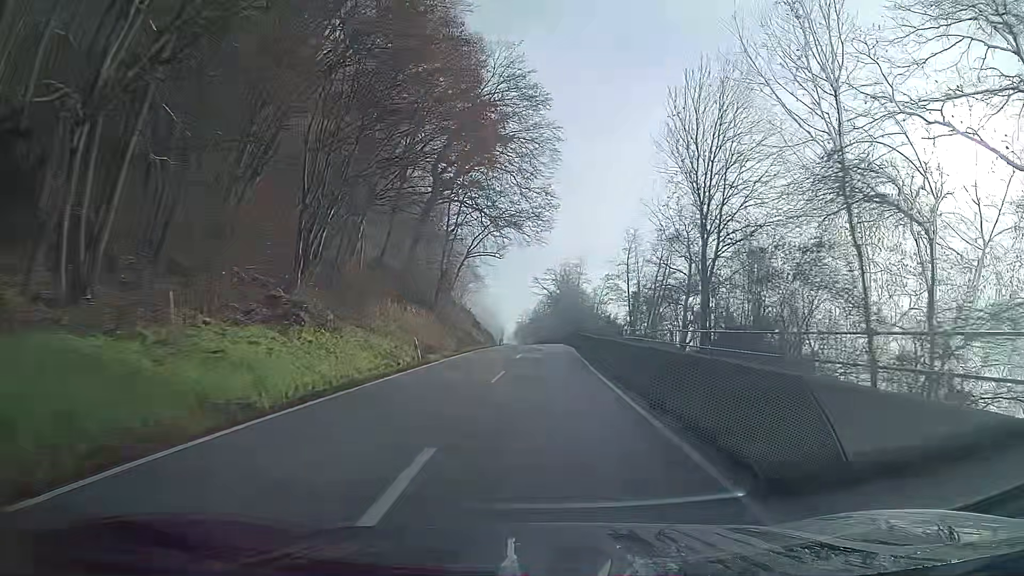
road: secondary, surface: asphalt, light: Day
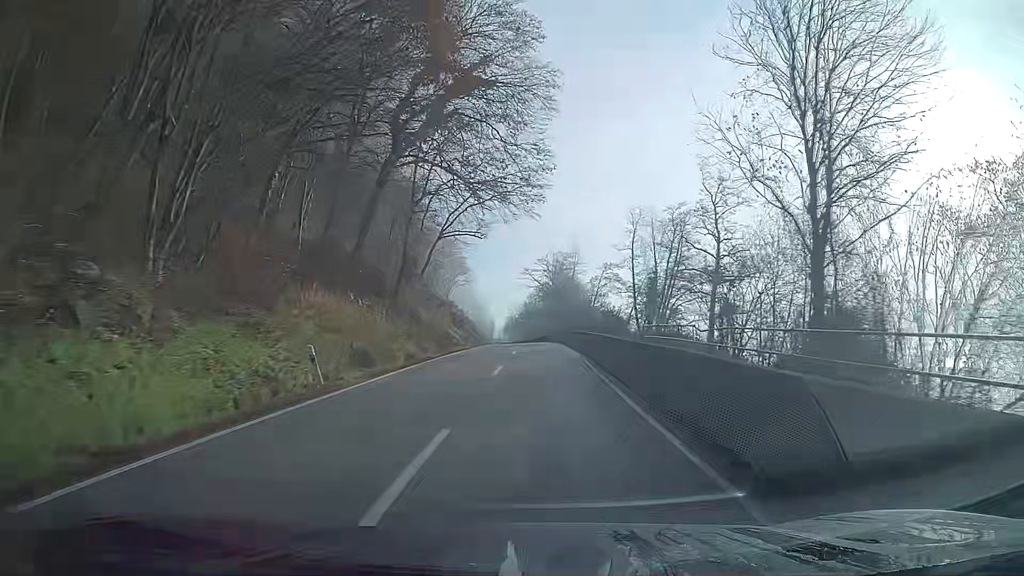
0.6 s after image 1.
(0.0, +11.0) m; +1°
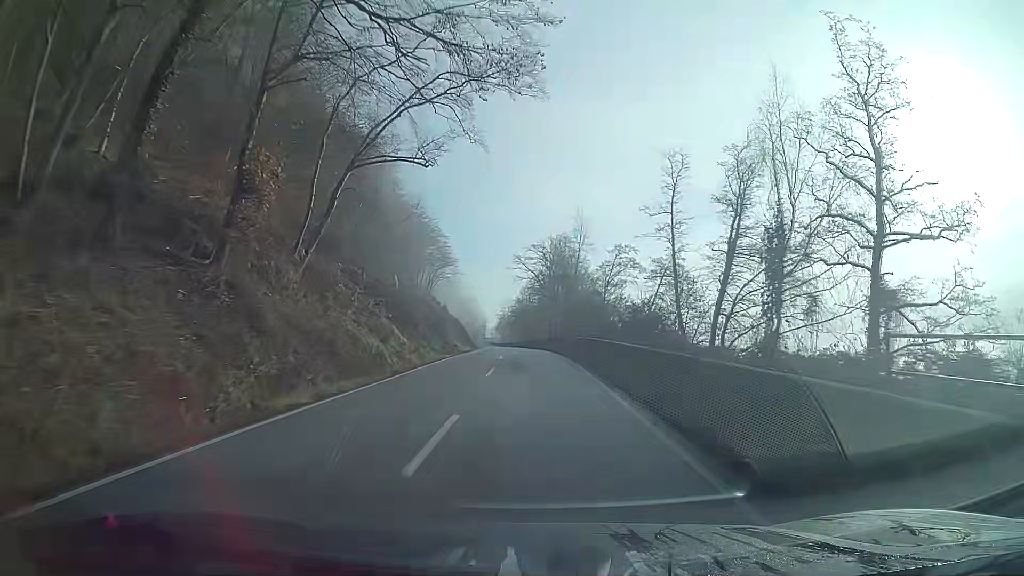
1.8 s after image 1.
(+0.1, +22.1) m; 0°
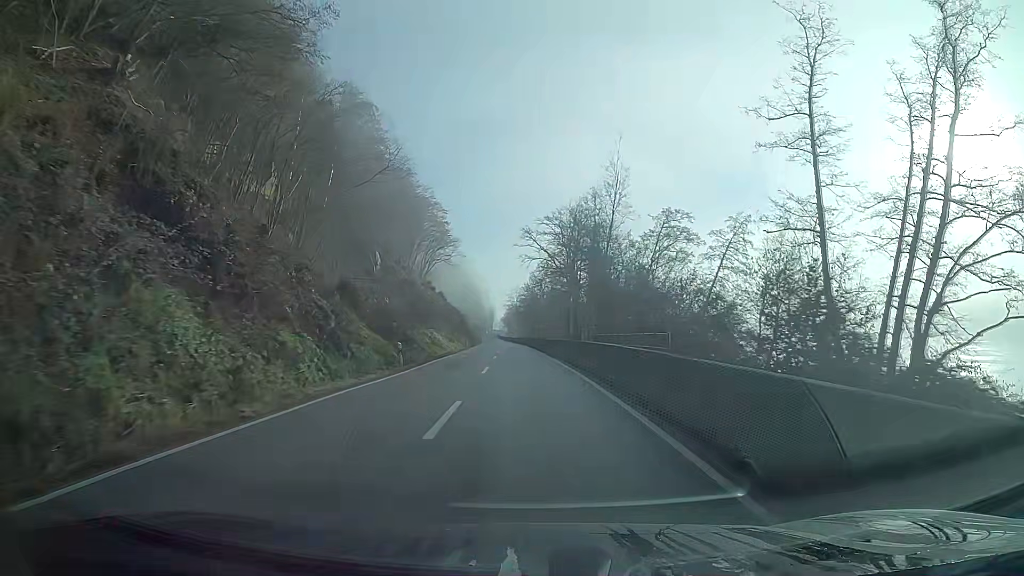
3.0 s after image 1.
(0.0, +22.3) m; 0°
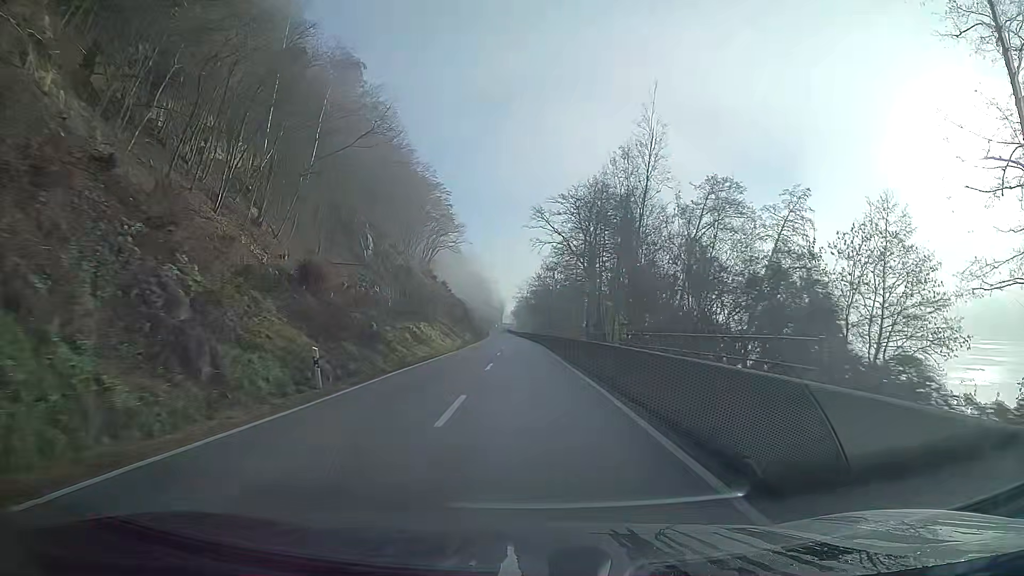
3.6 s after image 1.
(-0.2, +11.3) m; -2°
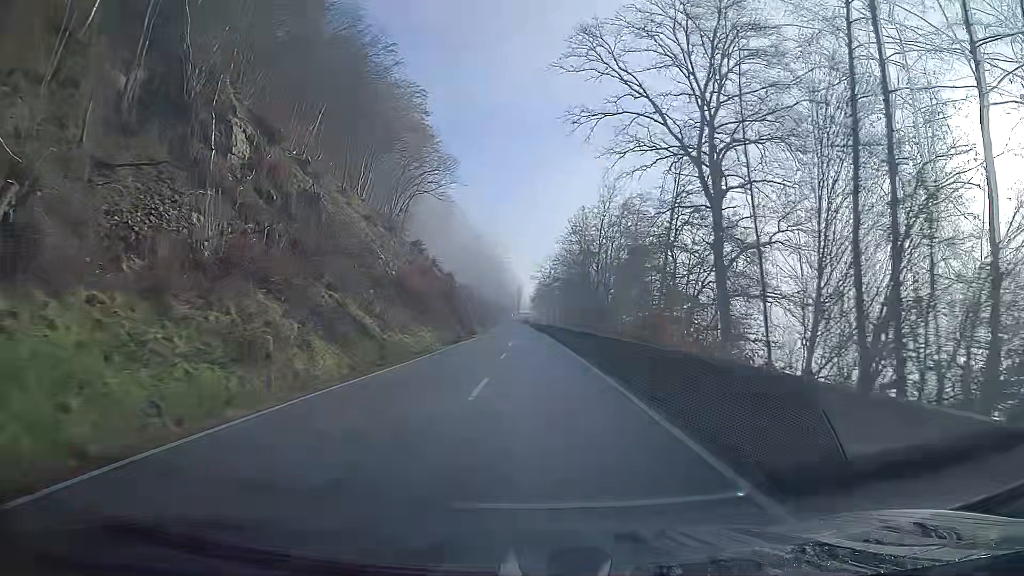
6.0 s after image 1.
(-1.1, +45.8) m; -2°
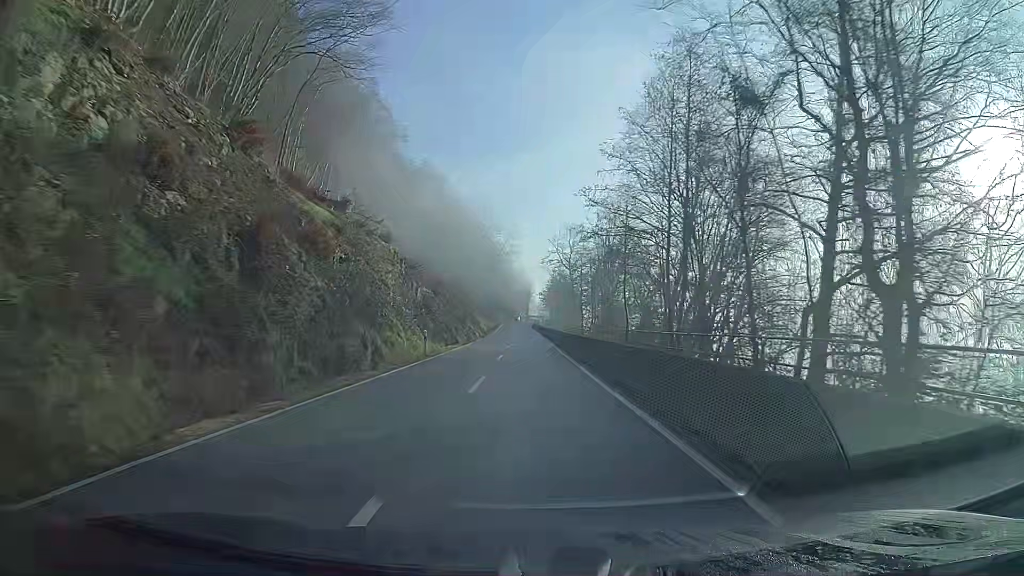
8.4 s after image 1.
(-0.3, +46.5) m; -1°
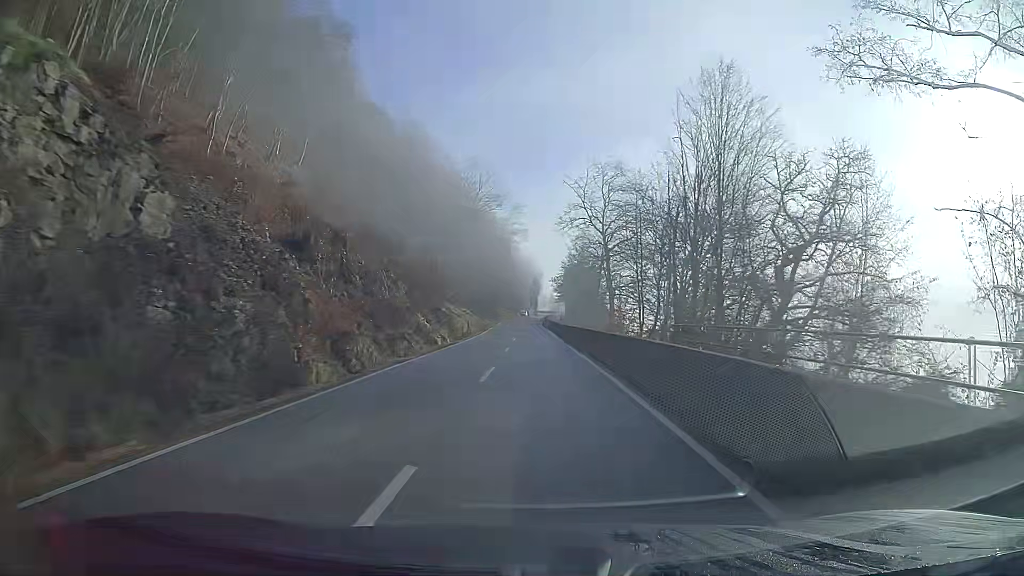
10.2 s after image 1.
(-0.2, +35.2) m; 0°
